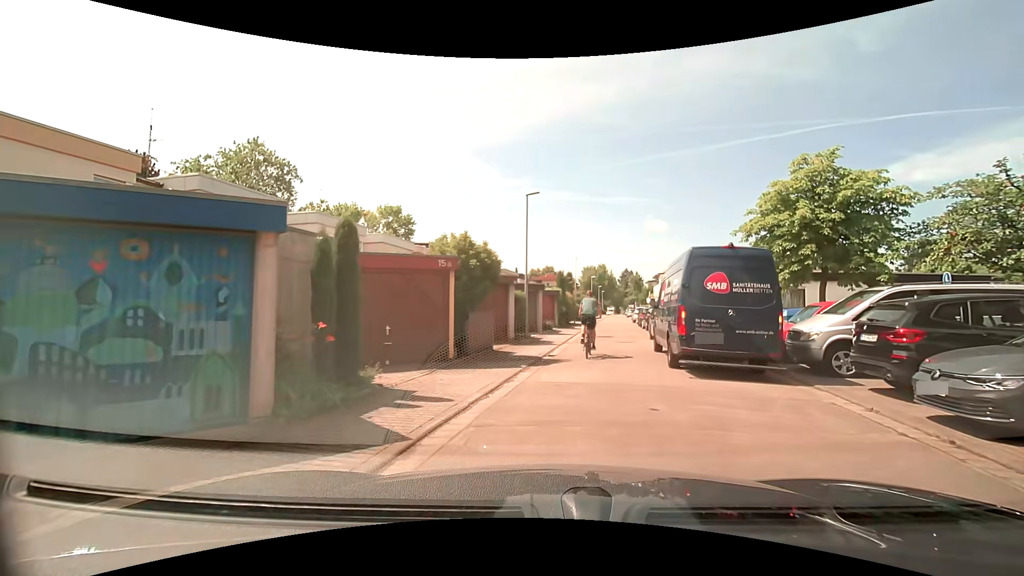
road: residential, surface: asphalt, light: Day
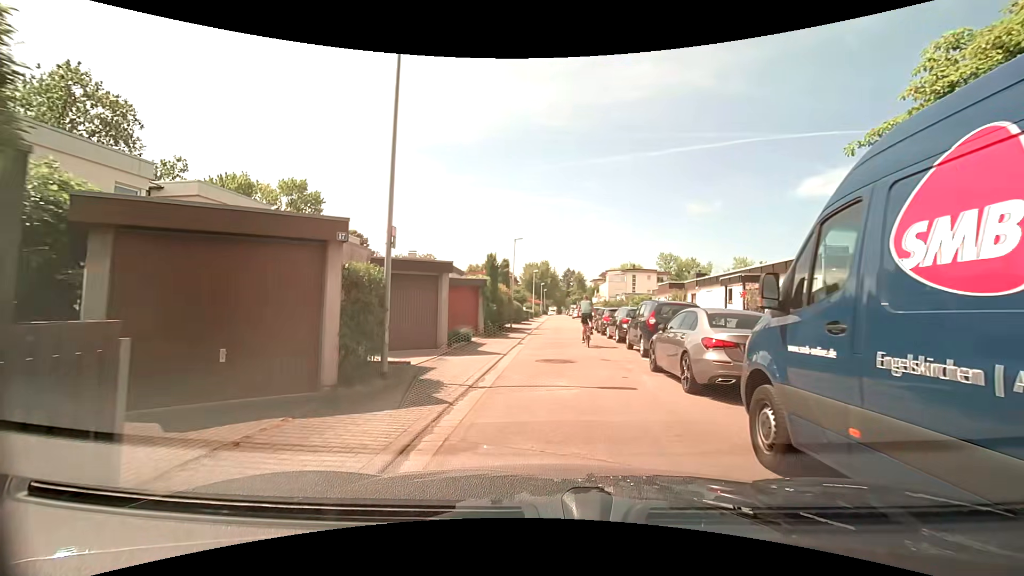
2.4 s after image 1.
(+1.2, +11.7) m; +8°
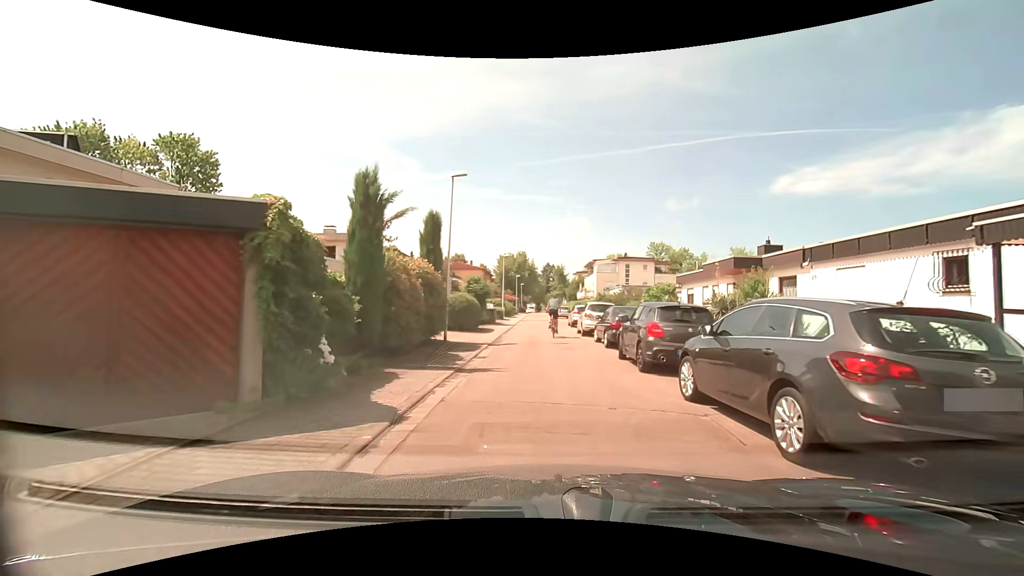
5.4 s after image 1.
(+0.7, +16.0) m; +3°
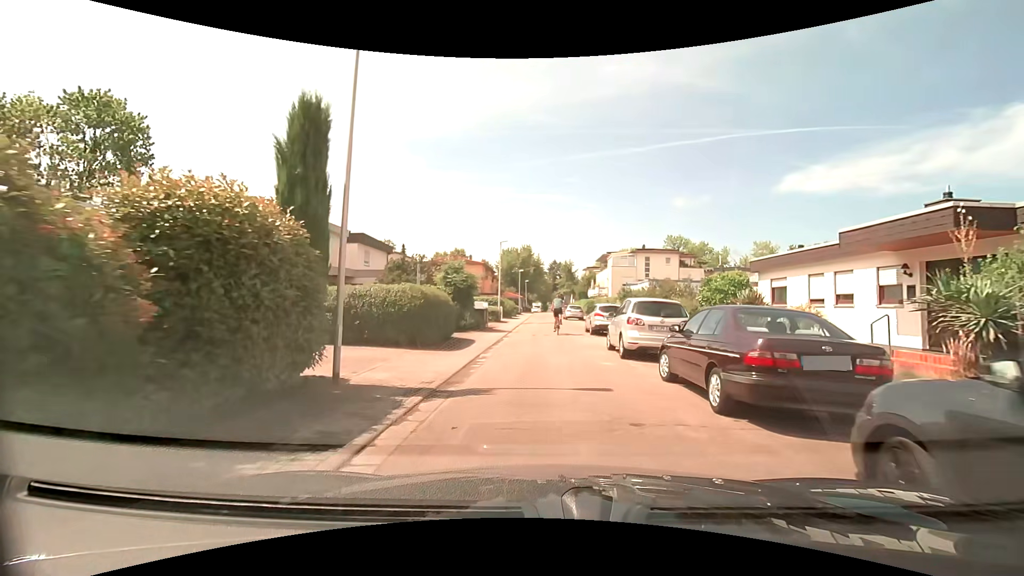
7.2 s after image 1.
(-0.1, +9.9) m; 0°
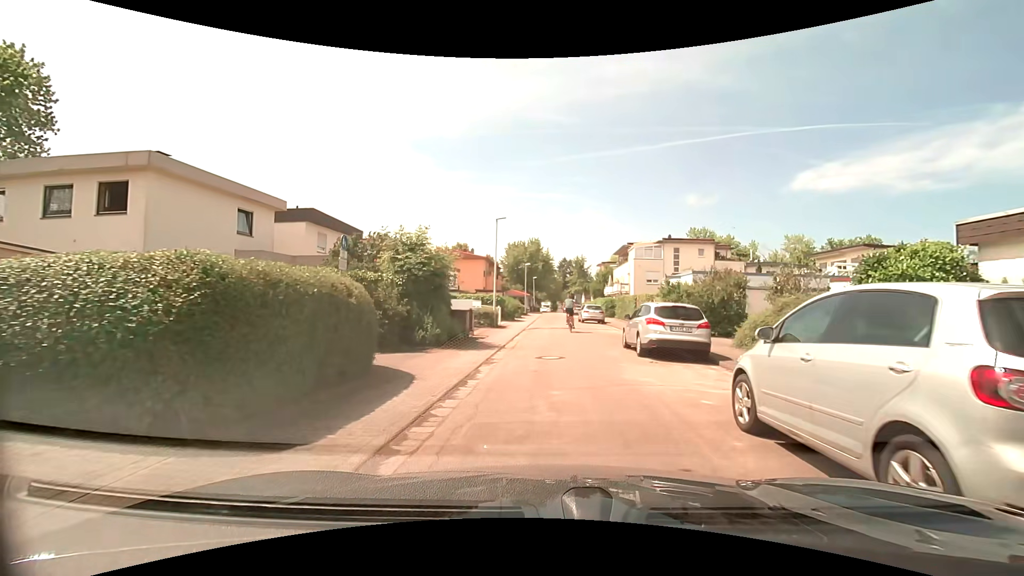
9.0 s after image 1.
(-0.2, +9.6) m; -2°
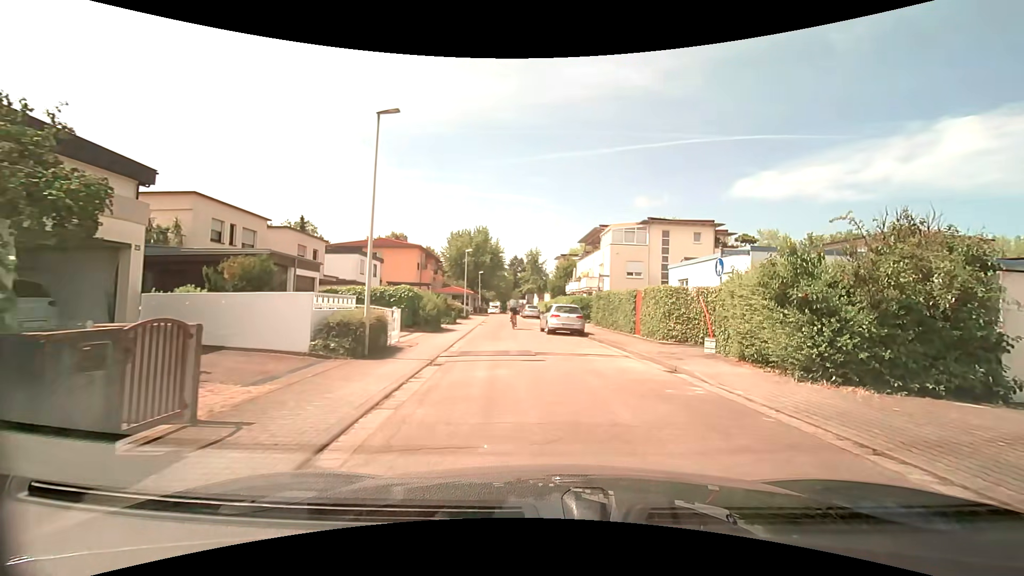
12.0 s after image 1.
(+0.2, +14.9) m; +6°
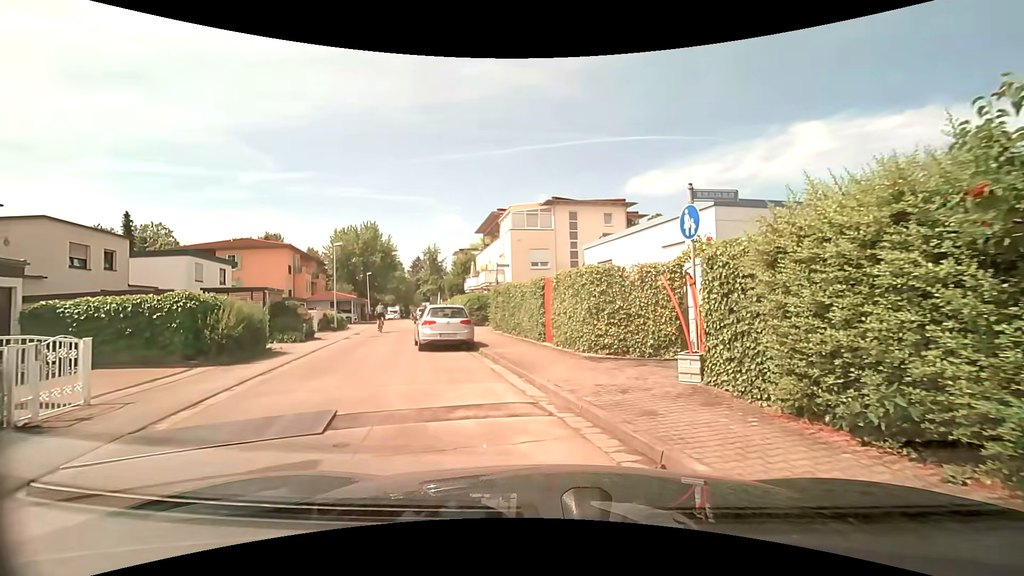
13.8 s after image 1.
(+0.9, +7.4) m; +12°
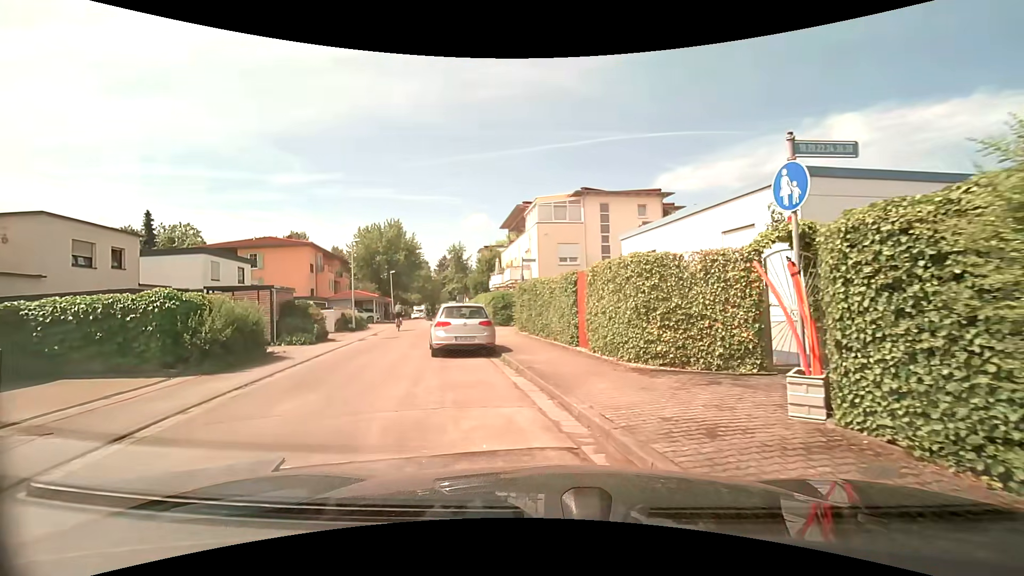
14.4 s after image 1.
(-0.1, +2.2) m; -4°
